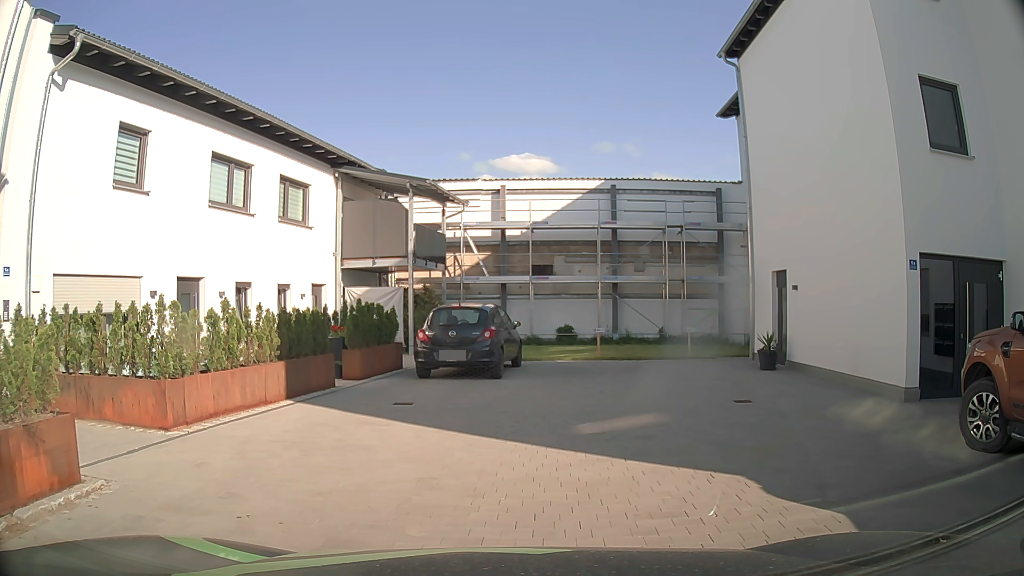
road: tertiary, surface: asphalt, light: Day
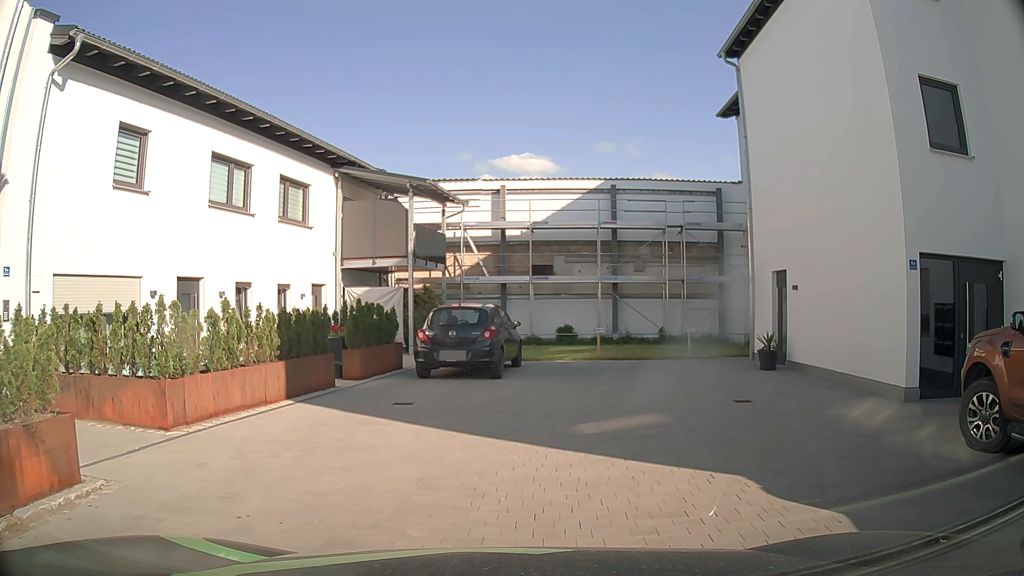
(0.0, 0.0) m; 0°
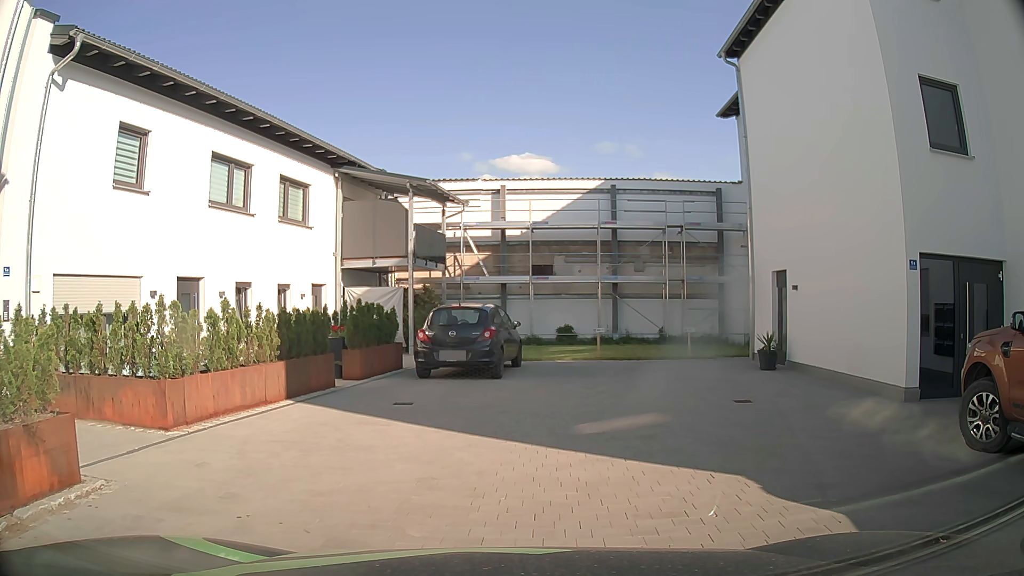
(0.0, 0.0) m; 0°
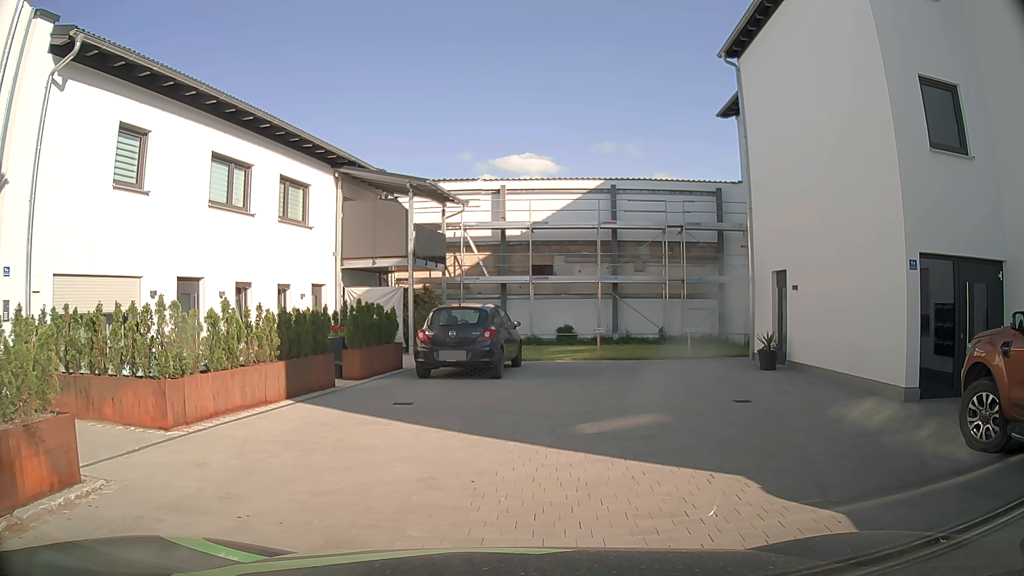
(0.0, 0.0) m; 0°
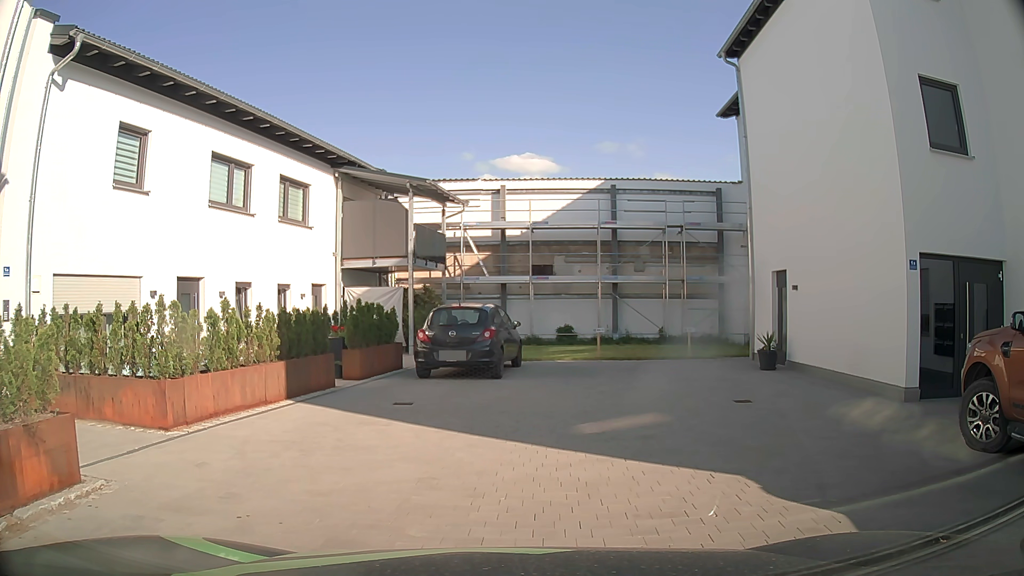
(0.0, 0.0) m; 0°
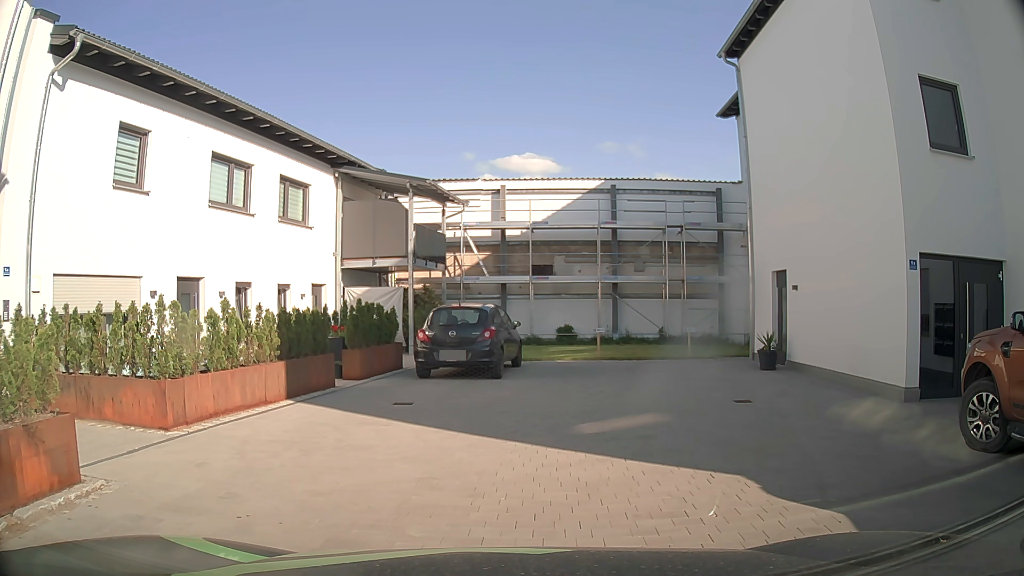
(0.0, 0.0) m; 0°
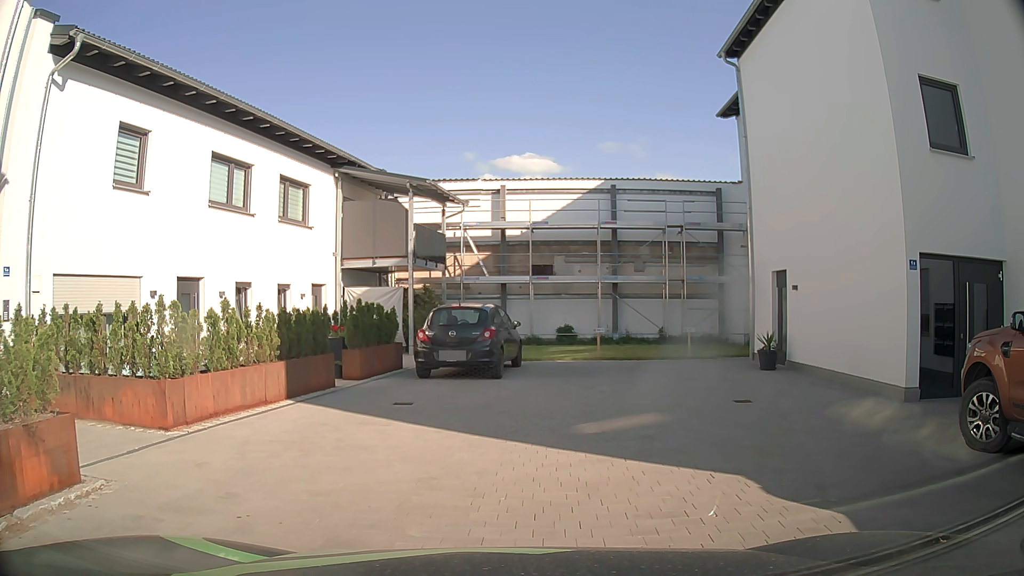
(0.0, 0.0) m; 0°
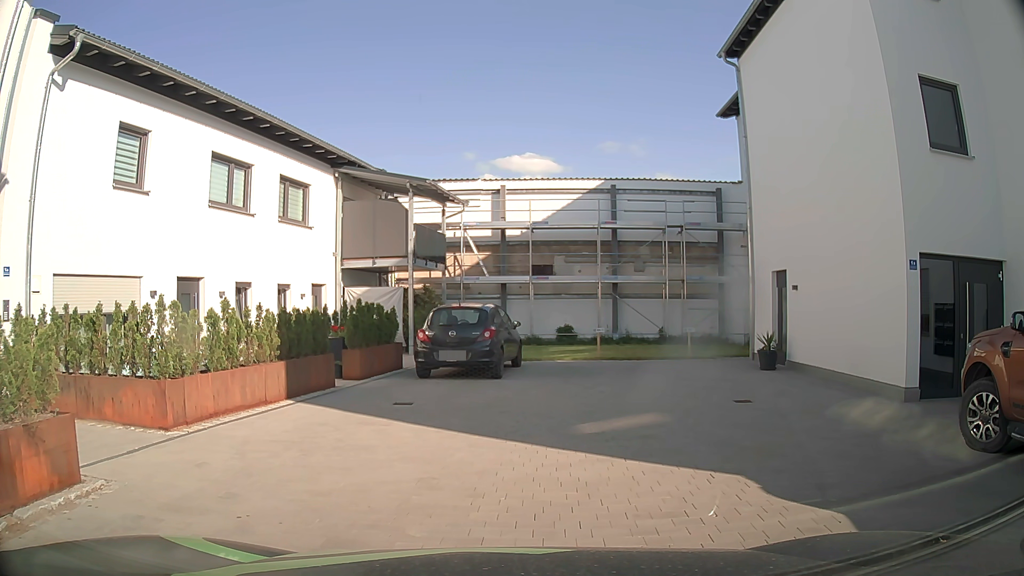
(0.0, 0.0) m; 0°
